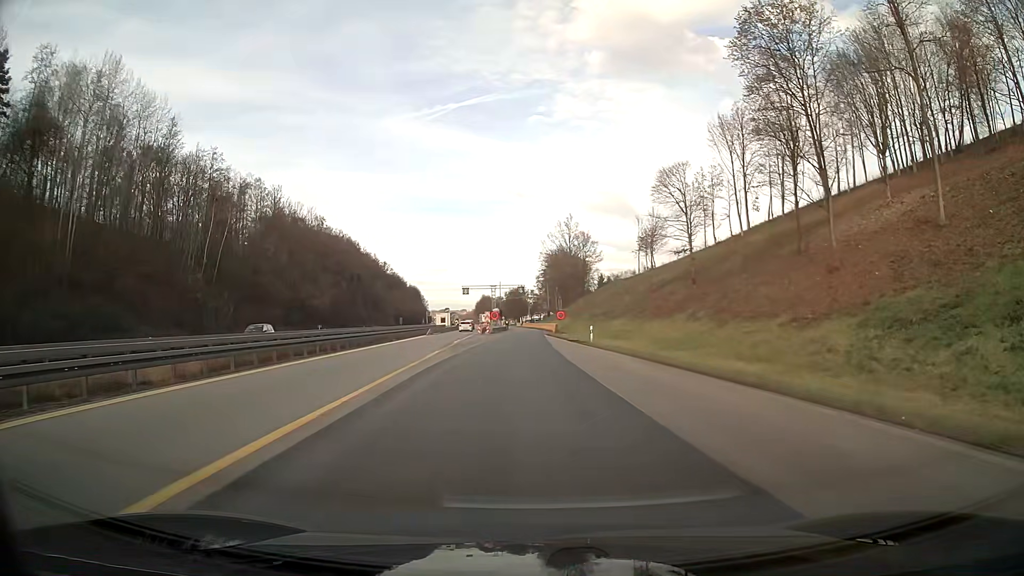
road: motorway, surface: asphalt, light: Day
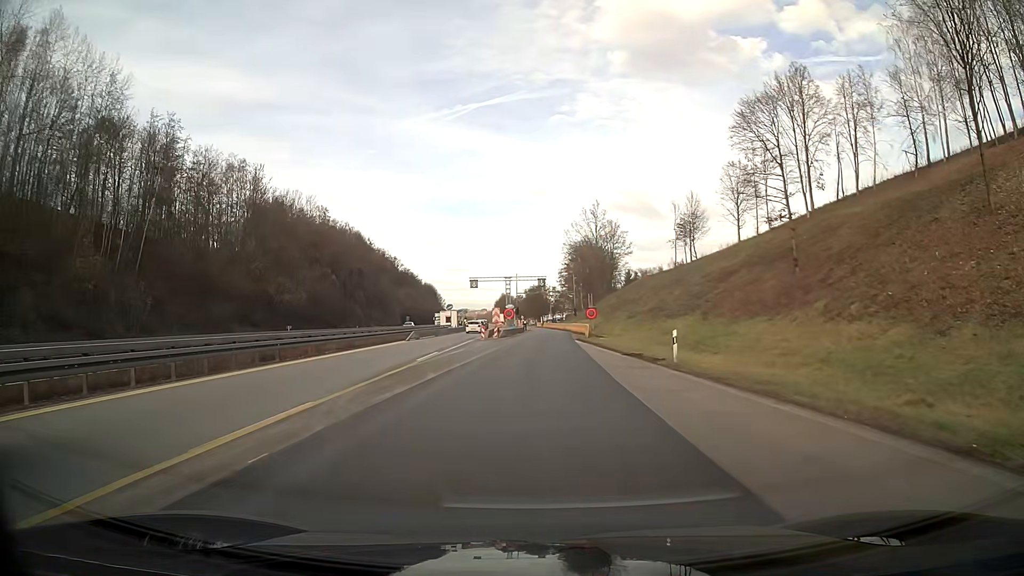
(-0.3, +19.8) m; -1°
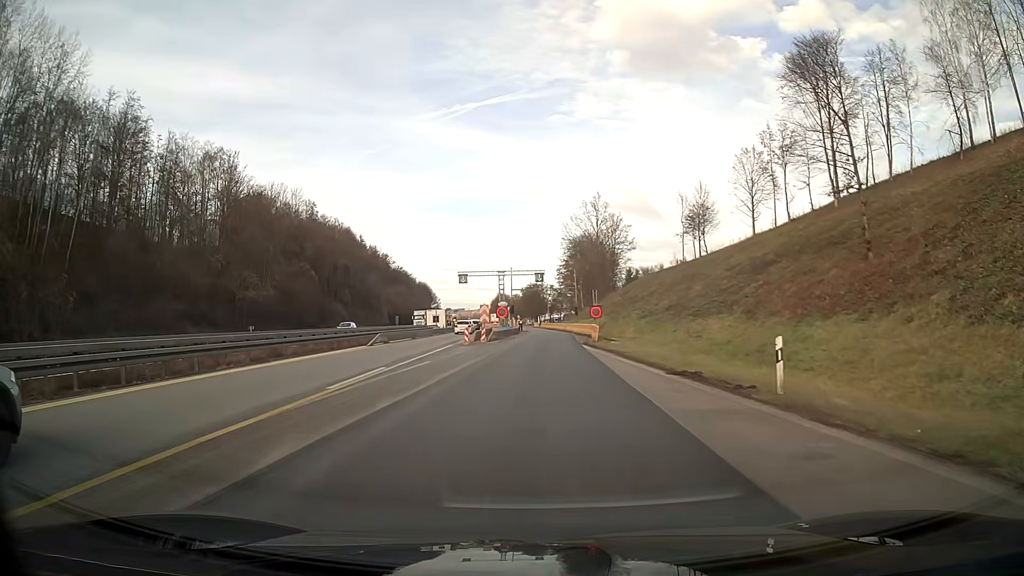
(0.0, +9.9) m; 0°
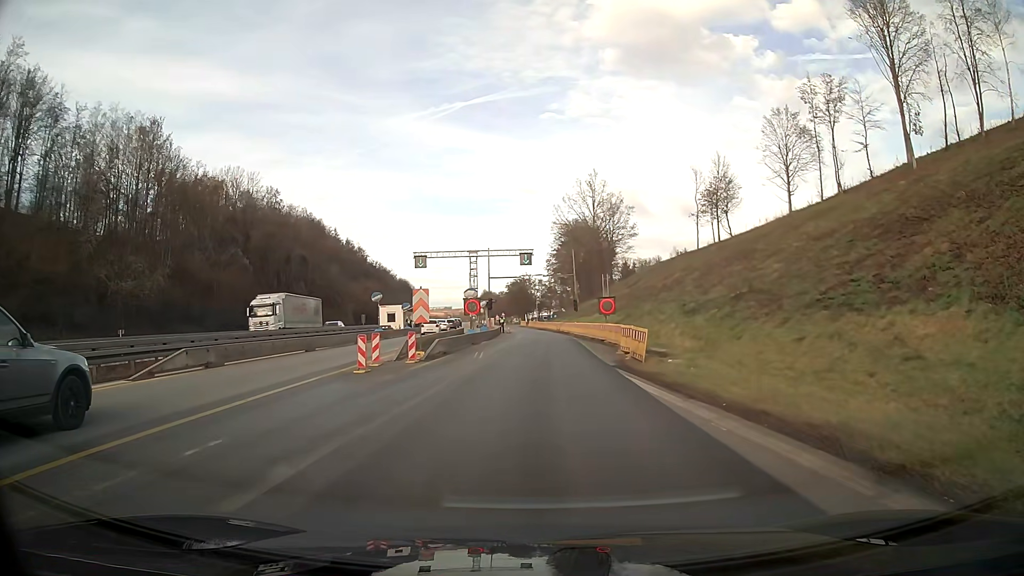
(+0.2, +21.3) m; +1°
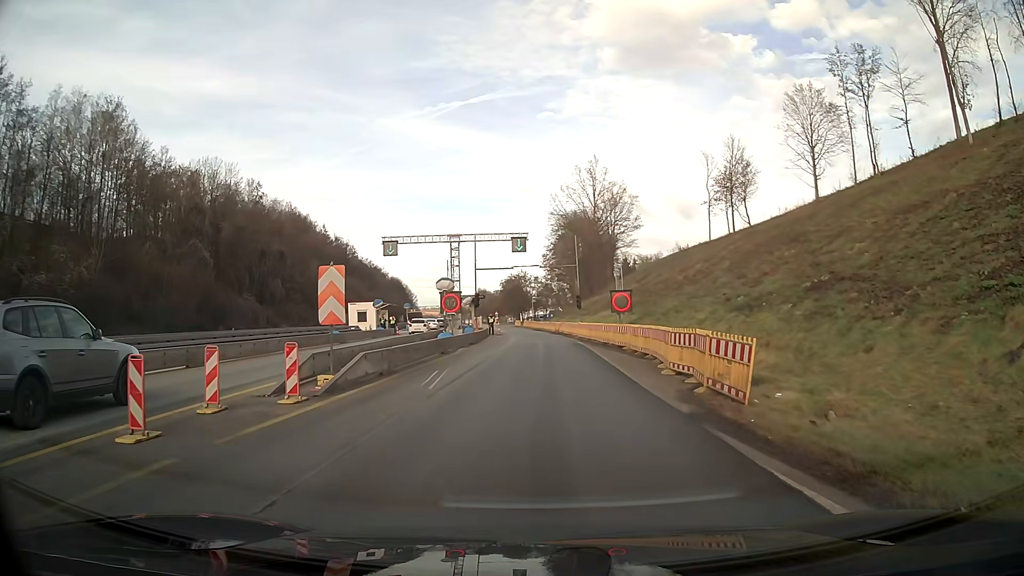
(0.0, +10.3) m; +1°
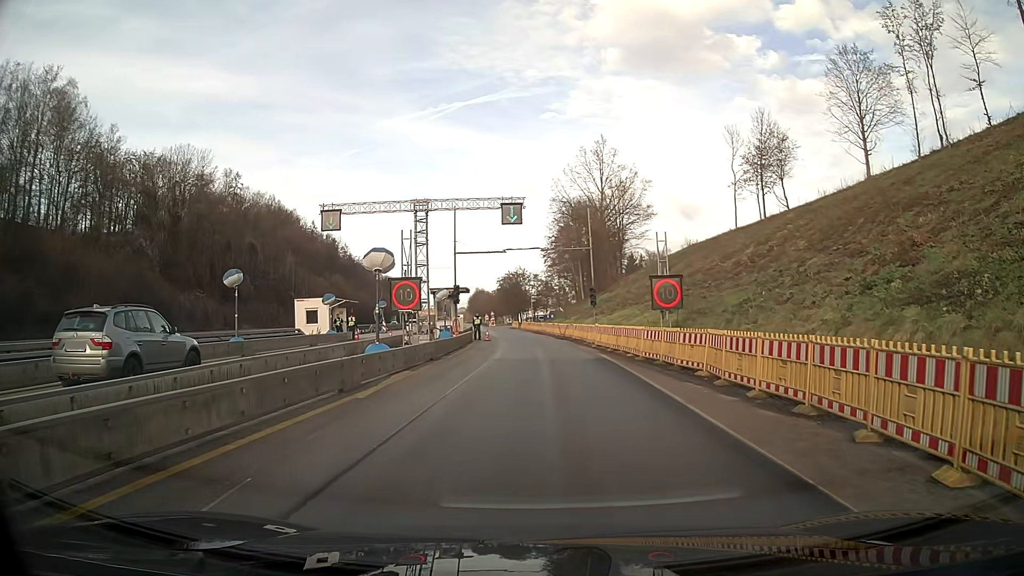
(0.0, +13.6) m; 0°
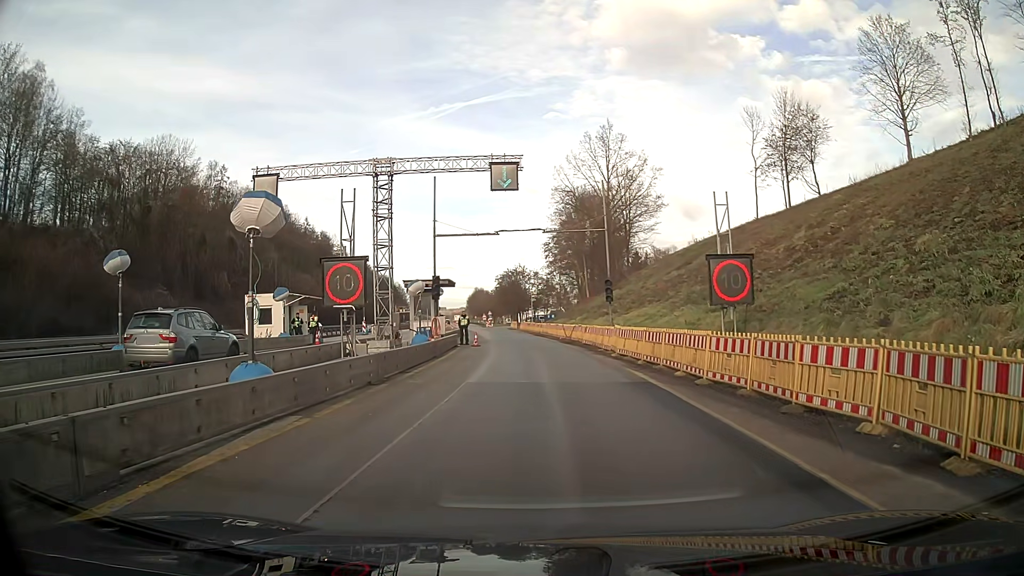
(0.0, +8.4) m; 0°
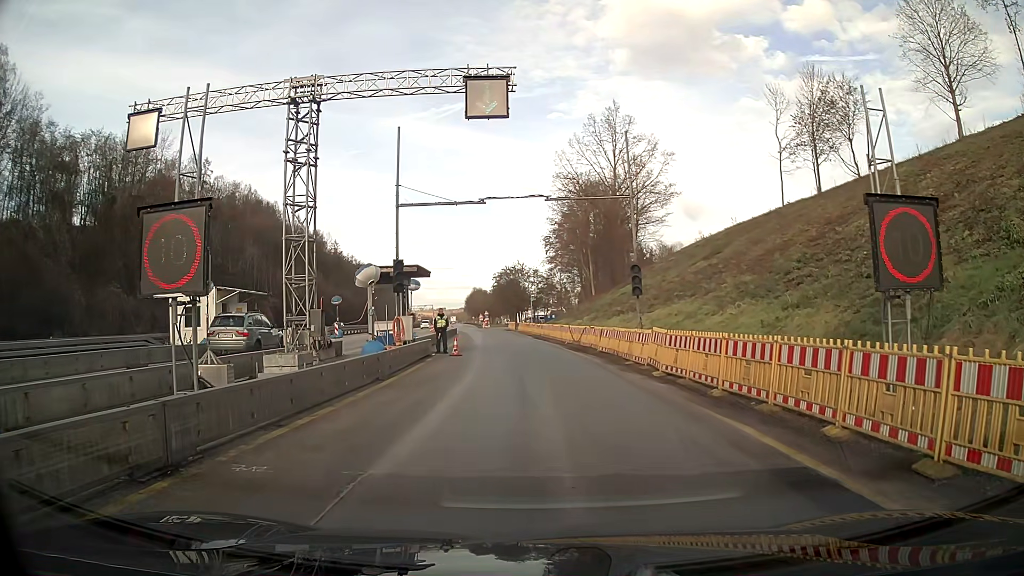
(0.0, +8.7) m; 0°
(0, +10) (0, +20) (-1, +30) (-2, +40) (-3, +50) (-4, +60) (-6, +70) (-7, +80) (-9, +89) (-10, +99) m
